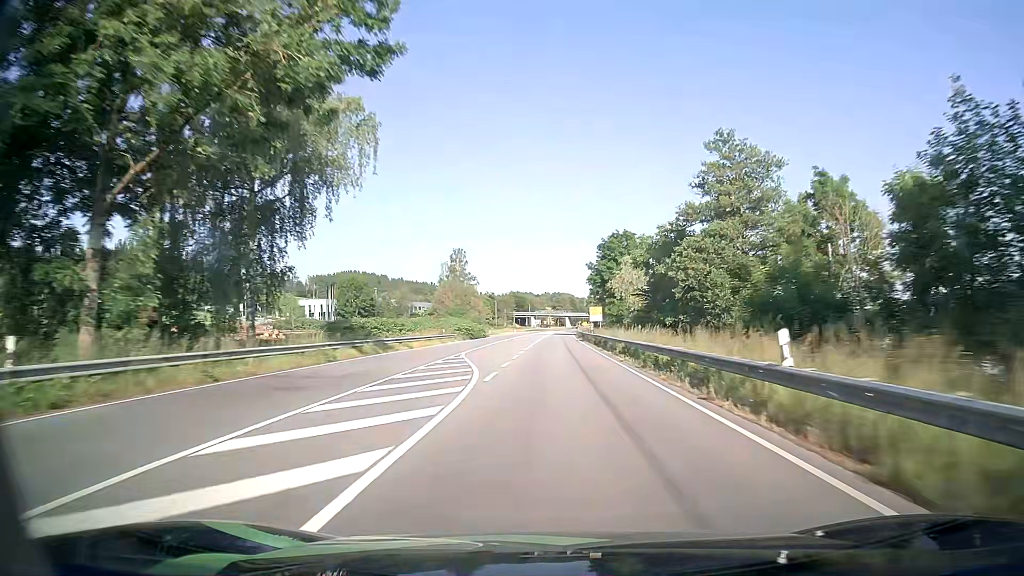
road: primary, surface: asphalt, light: Day
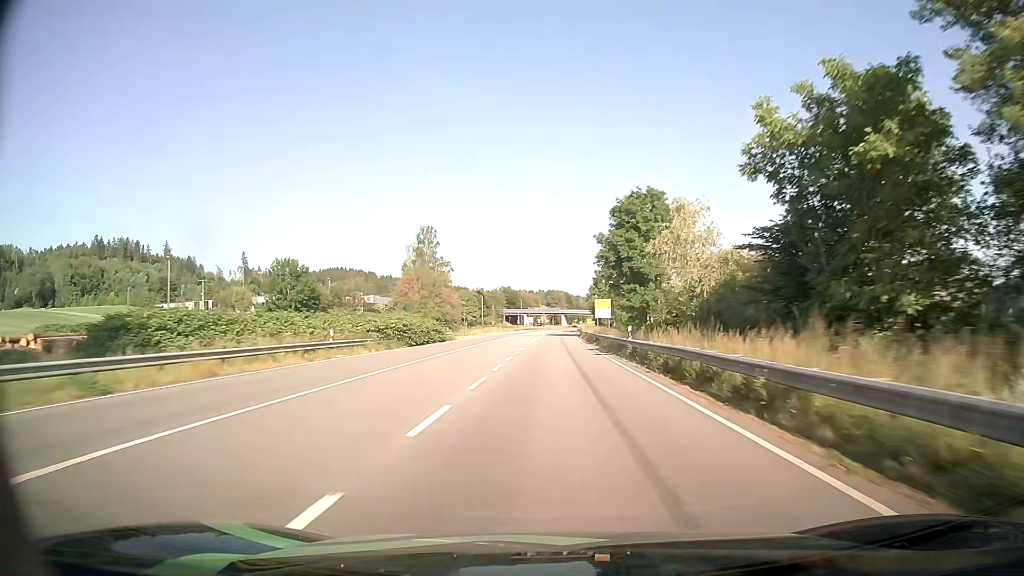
(+0.2, +32.7) m; 0°
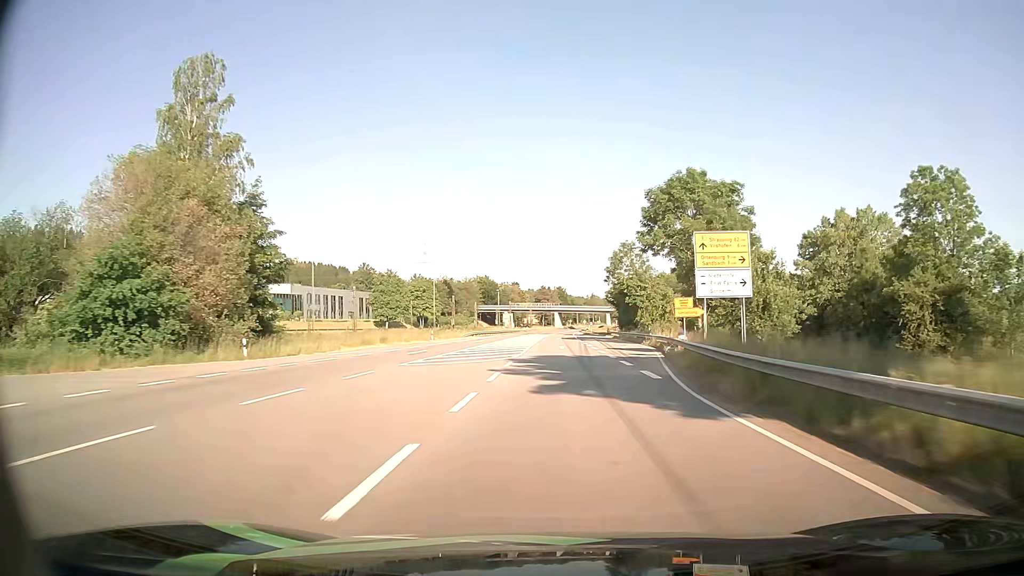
(+0.2, +81.2) m; +1°
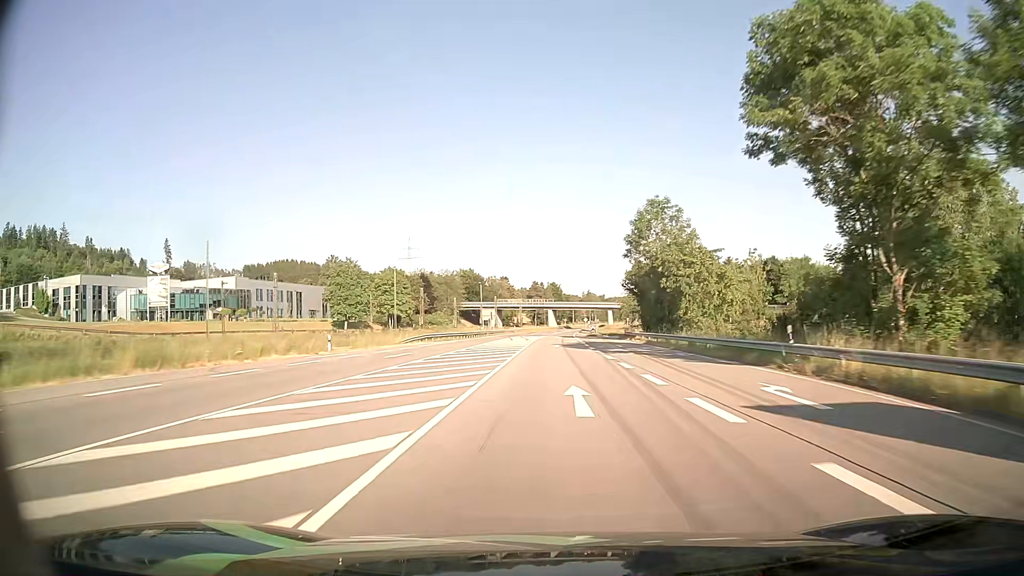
(+0.1, +32.3) m; +1°
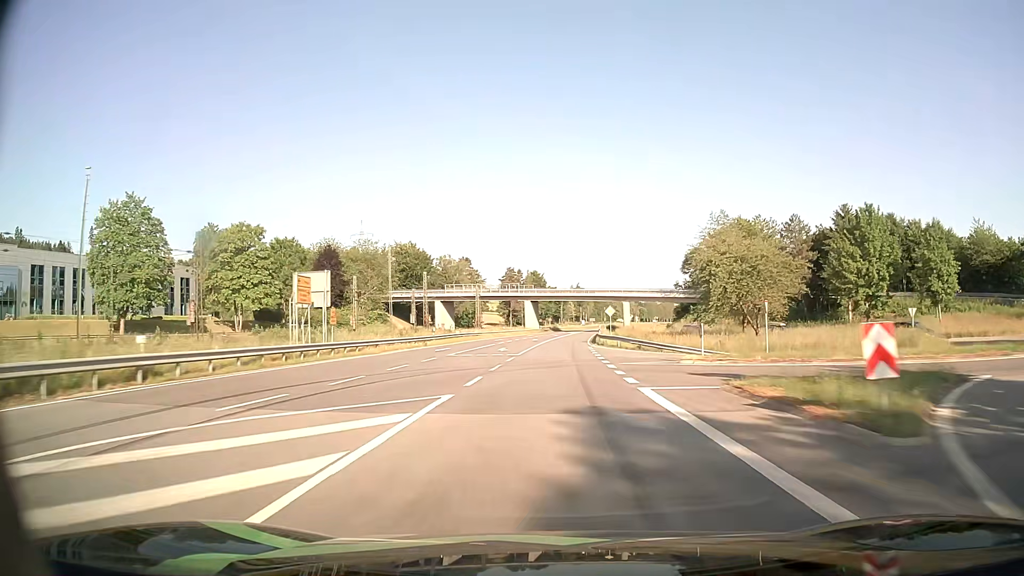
(+0.9, +81.1) m; +1°
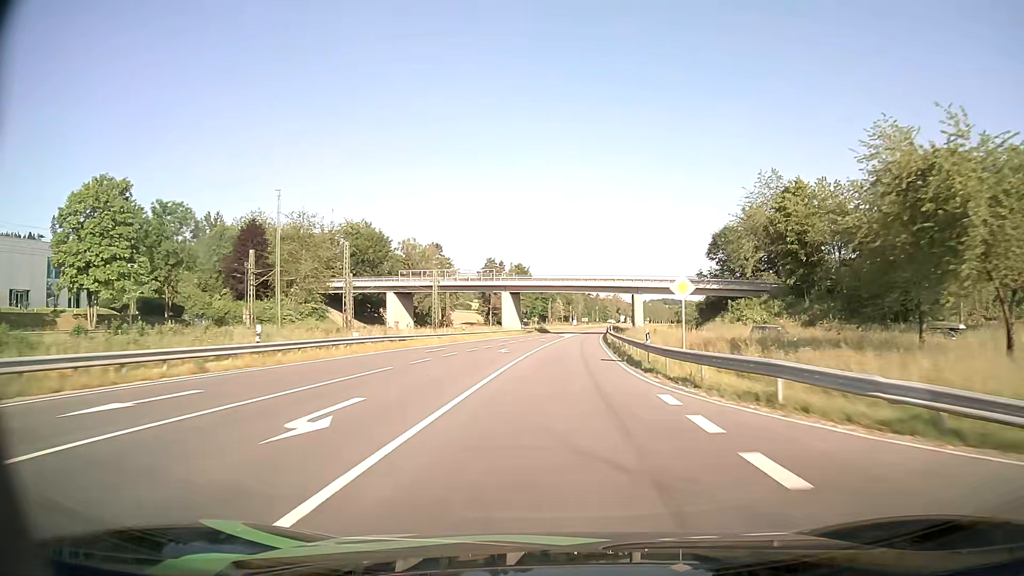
(+0.2, +32.7) m; +1°
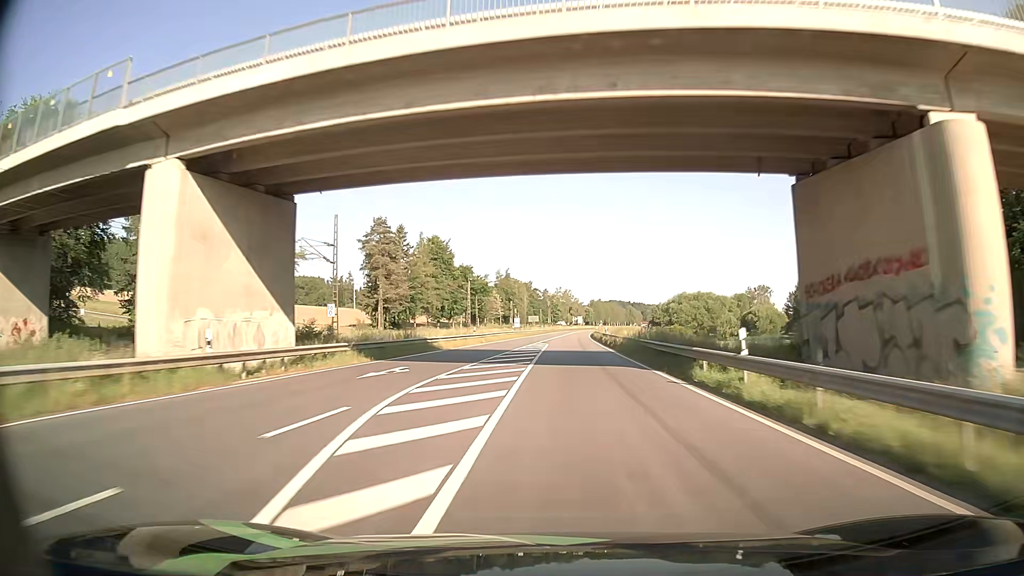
(+3.2, +82.5) m; +5°
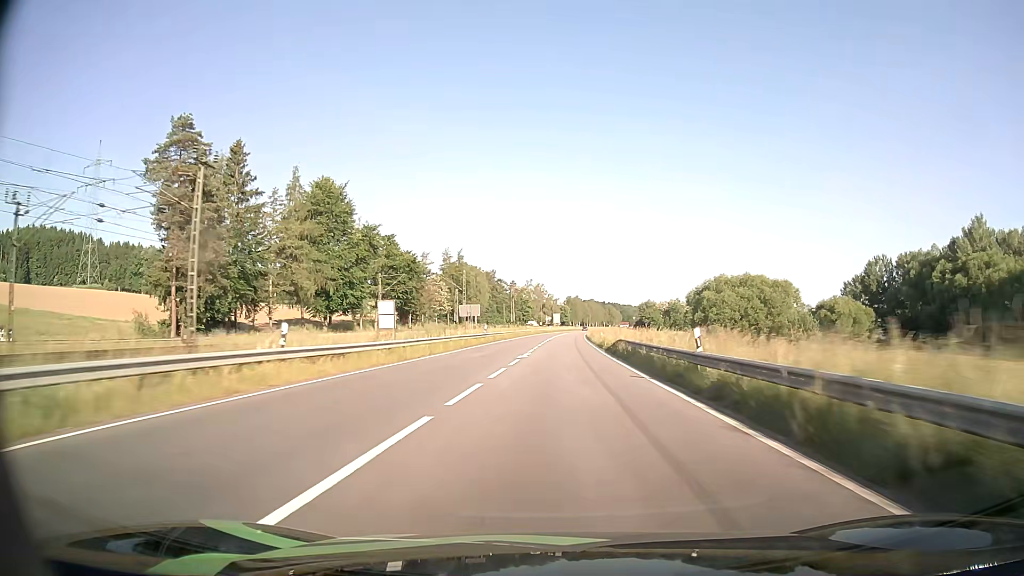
(+1.5, +66.2) m; +2°
(0, +10) (0, +20) (0, +30) (0, +40) (+1, +50) (+1, +60) (+1, +70) (+2, +80) (+3, +90) (+3, +100) m
